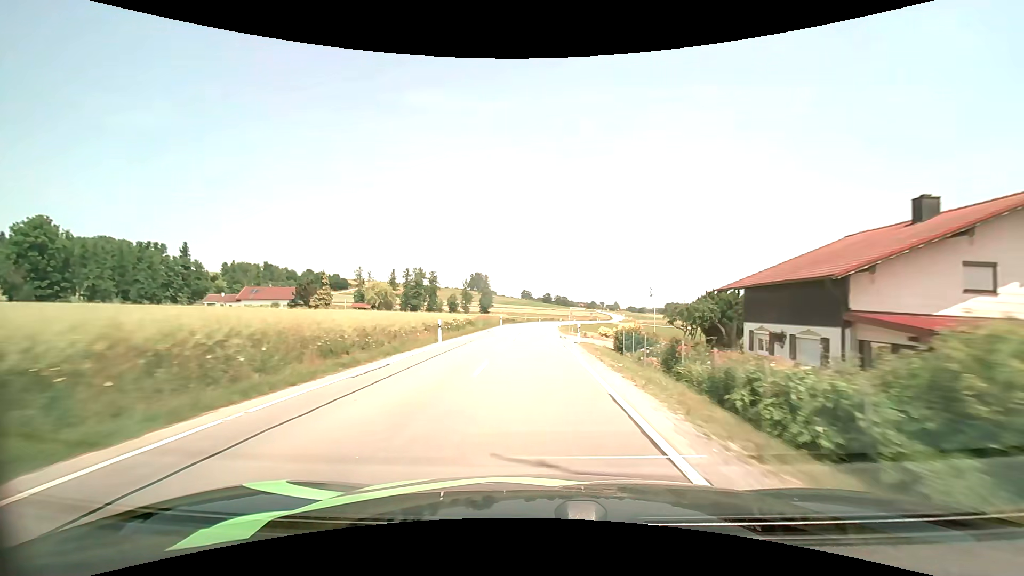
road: secondary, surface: asphalt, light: Day
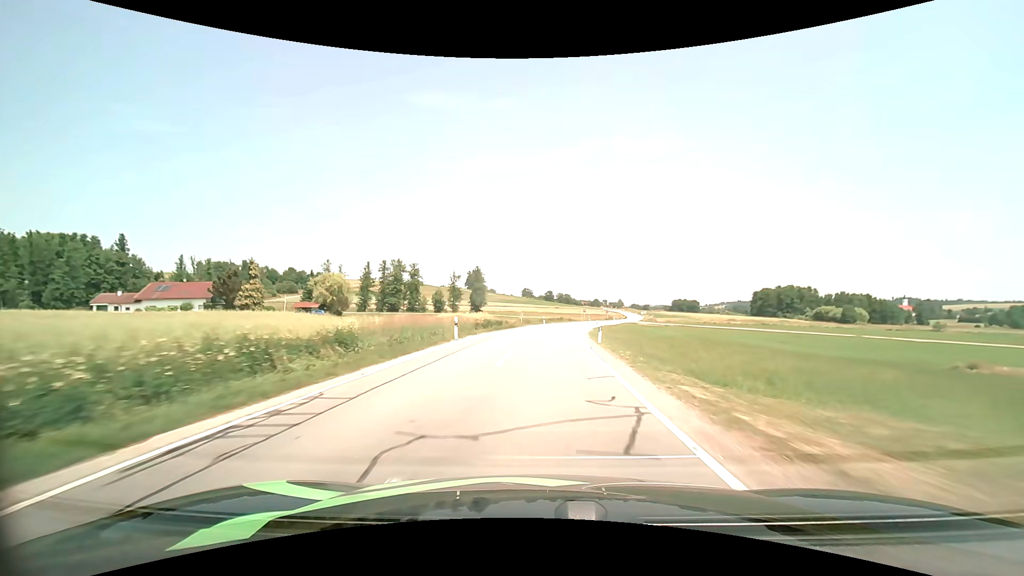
(-0.4, +34.3) m; 0°
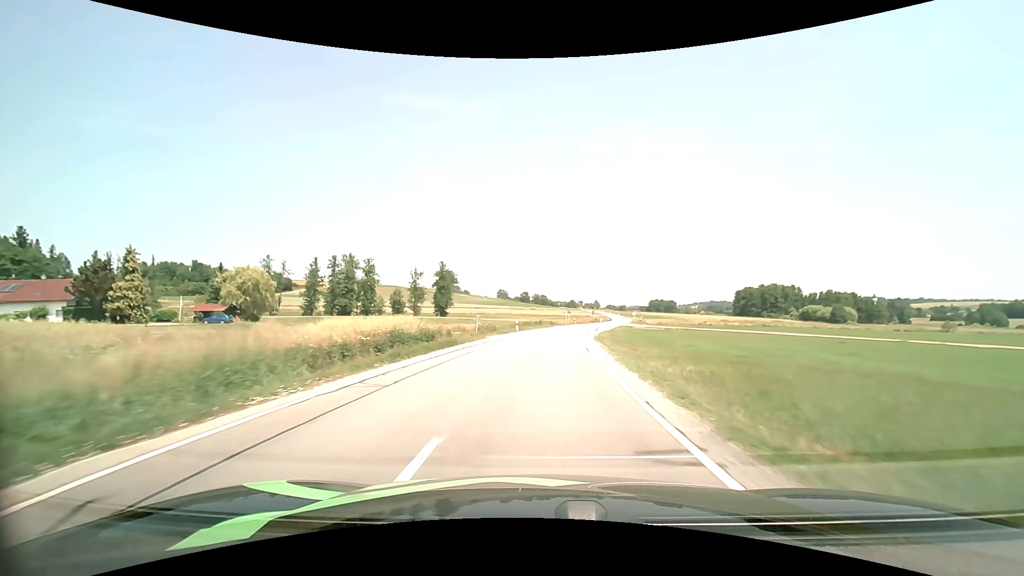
(+0.4, +22.5) m; +3°
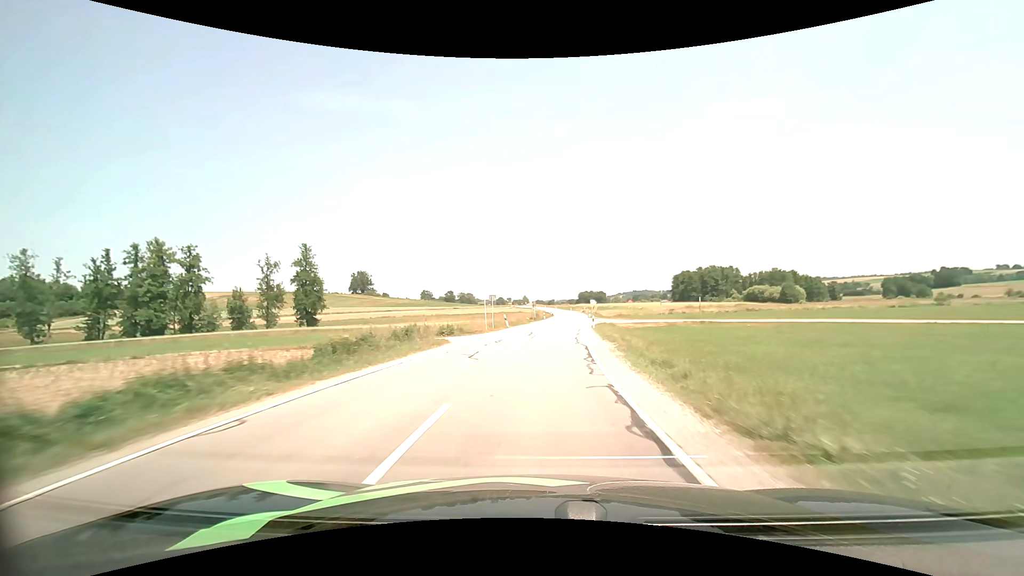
(+3.0, +45.7) m; +8°
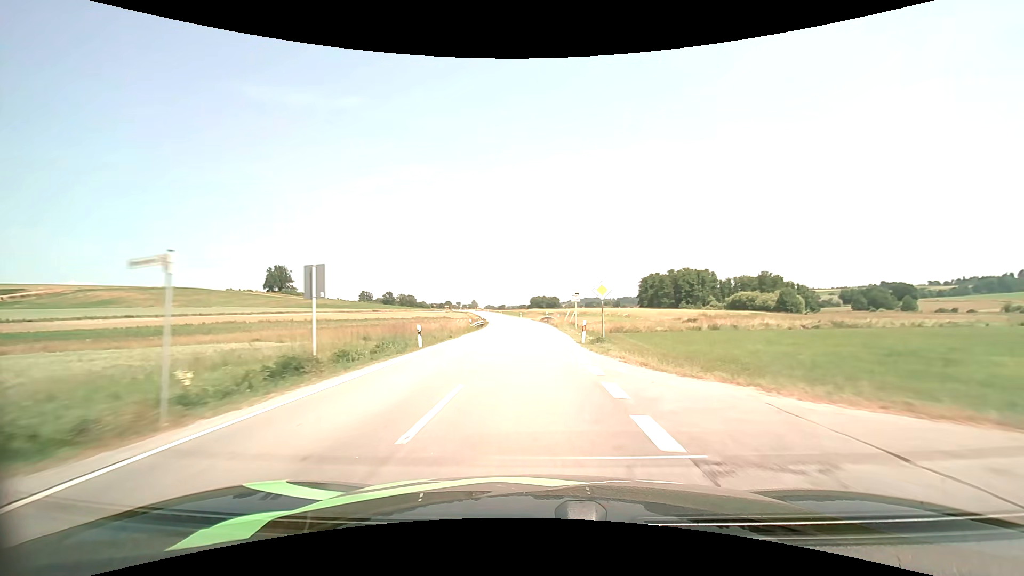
(+4.0, +58.1) m; +6°
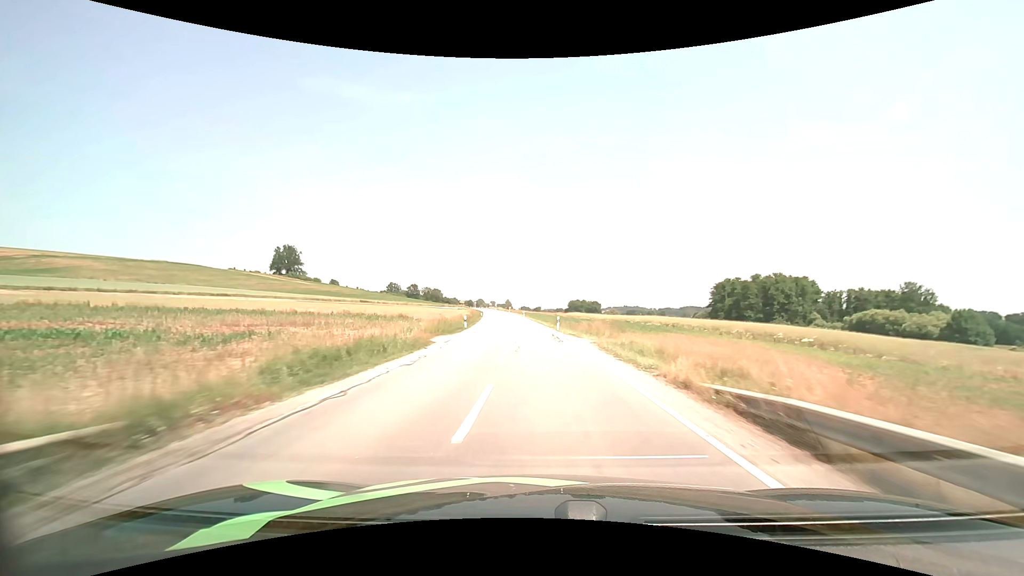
(-2.2, +59.7) m; -4°
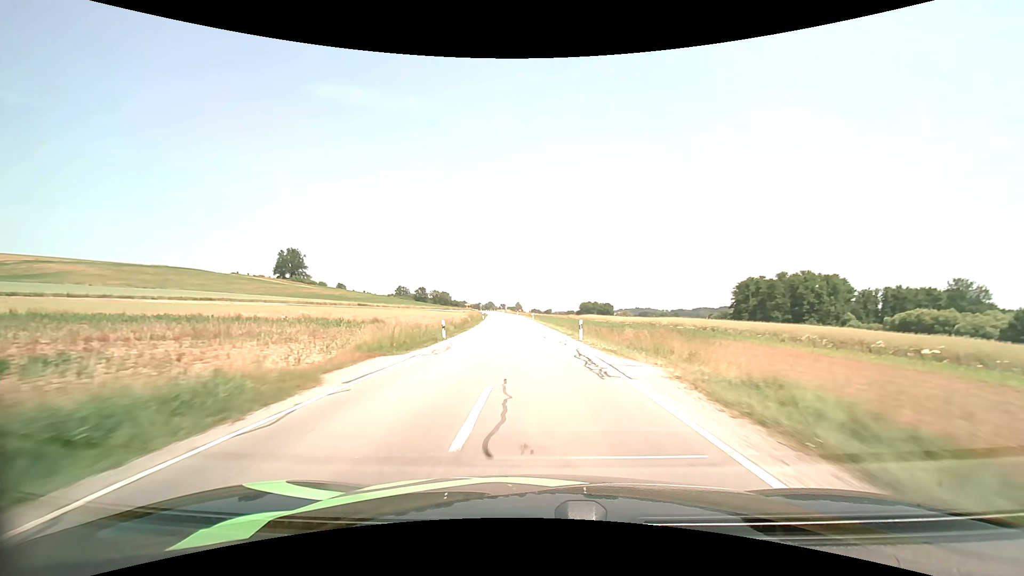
(-0.1, +12.3) m; -1°
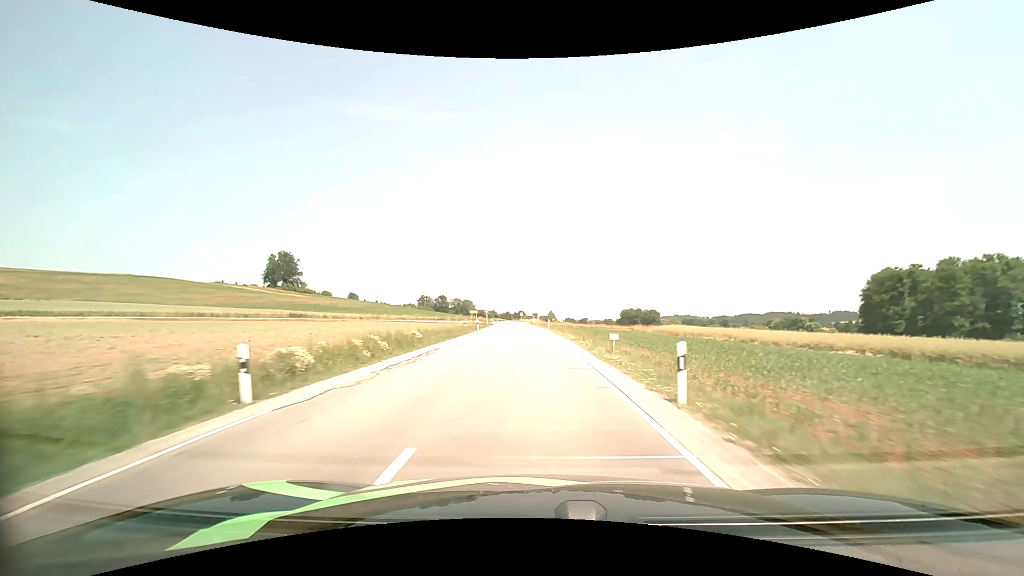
(-2.6, +63.7) m; -4°
(0, +10) (0, +20) (0, +30) (-1, +40) (-1, +50) (-2, +60) (-2, +70) (-3, +80) (-4, +90) (-5, +100) m
